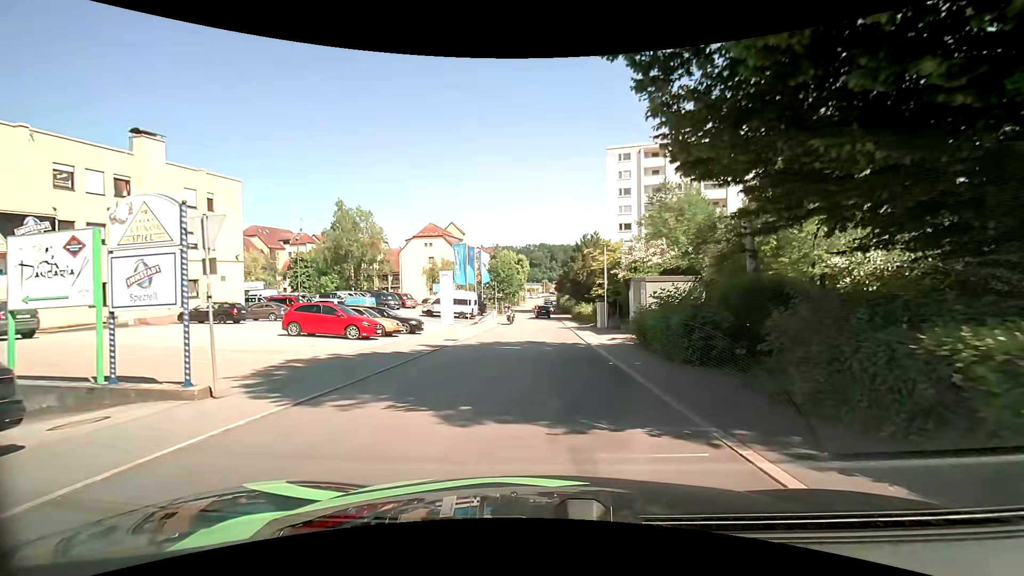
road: residential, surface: asphalt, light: Day
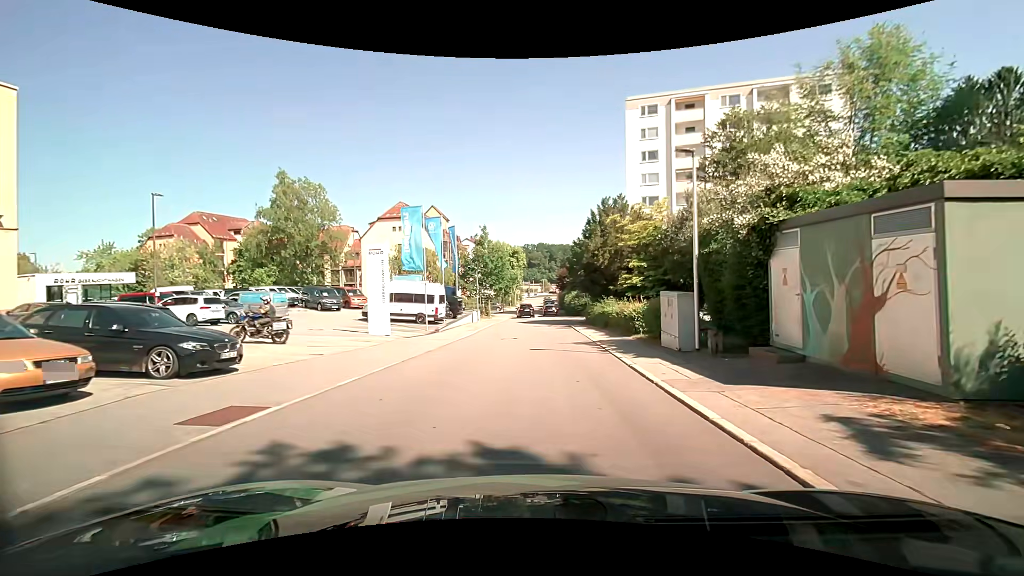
(+0.1, +18.1) m; +1°
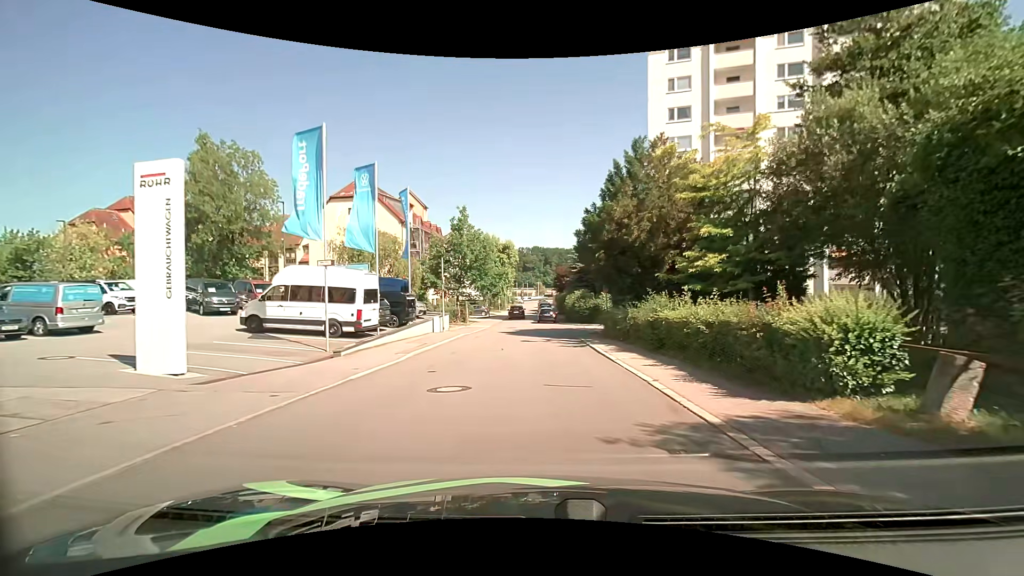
(-0.1, +14.1) m; 0°
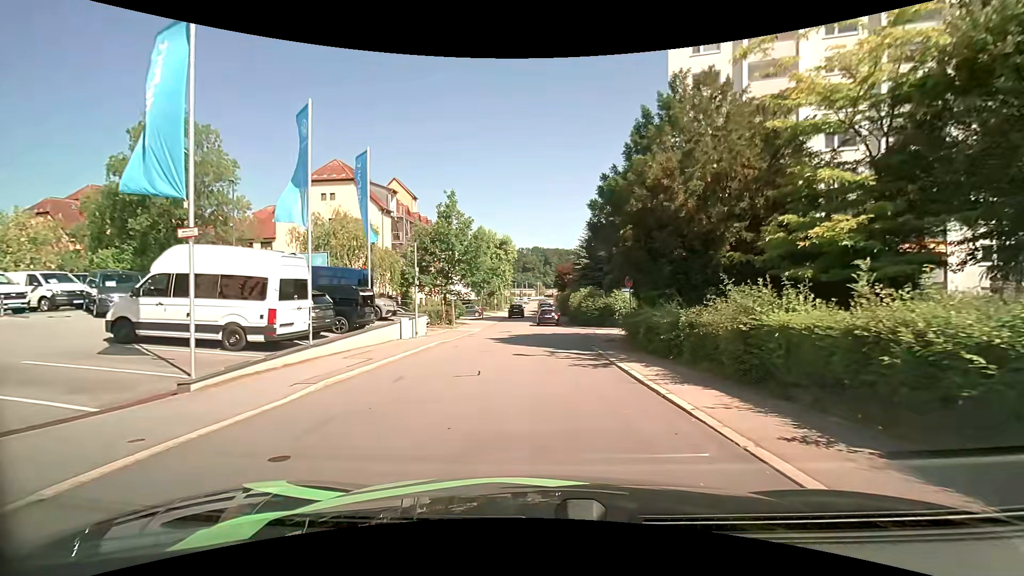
(0.0, +6.8) m; 0°
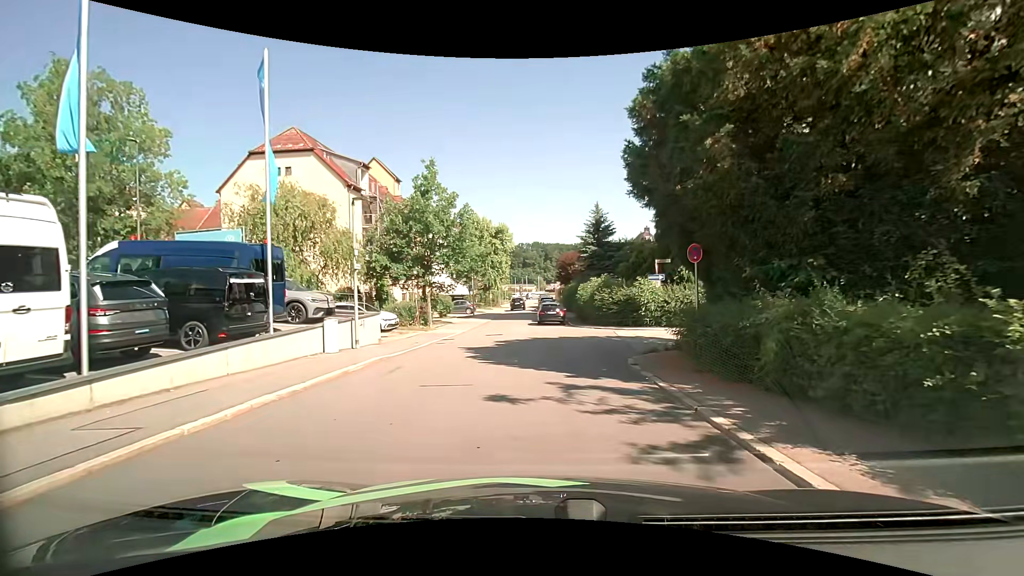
(0.0, +7.9) m; +1°
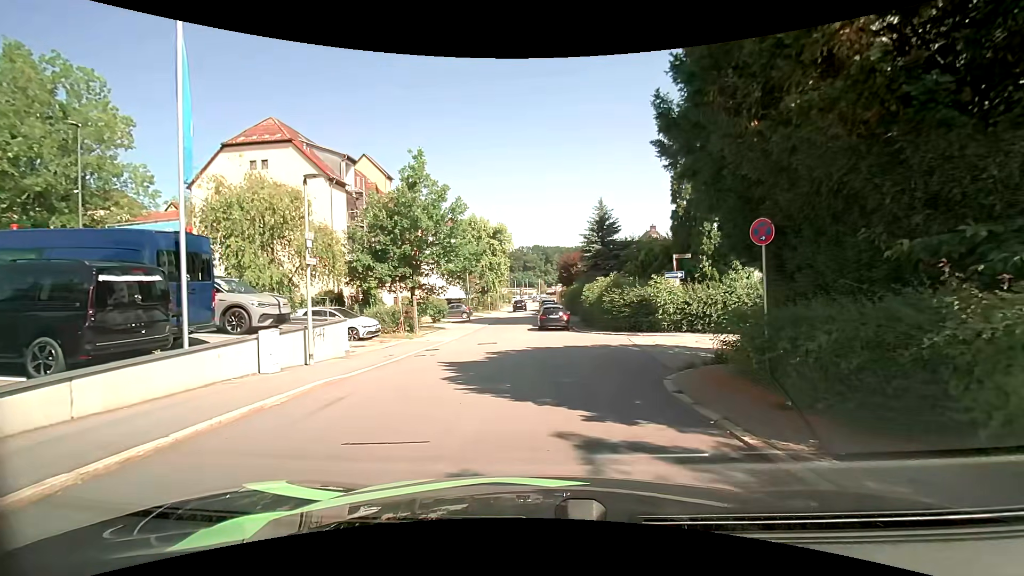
(0.0, +3.3) m; -2°
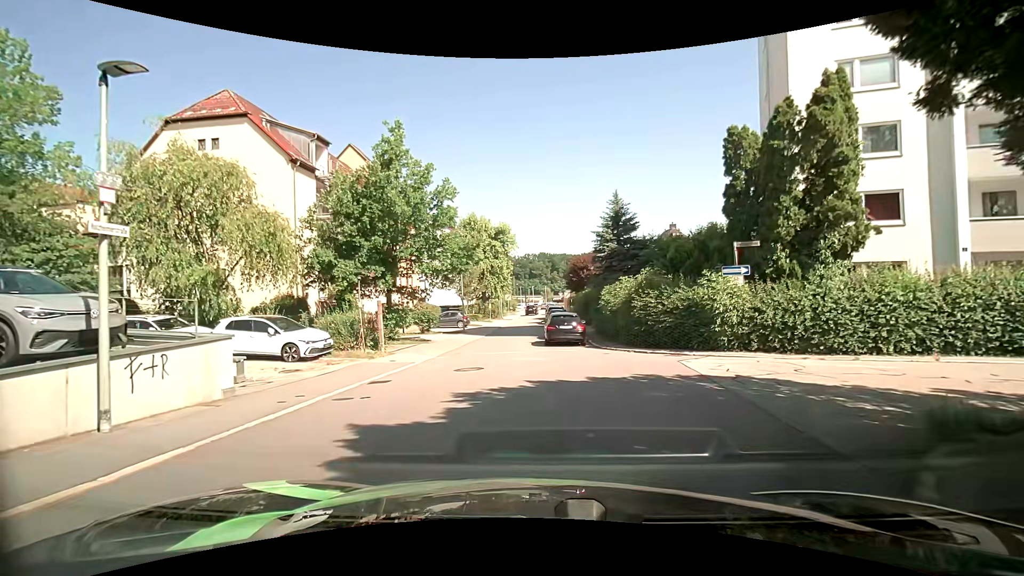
(0.0, +6.5) m; -1°
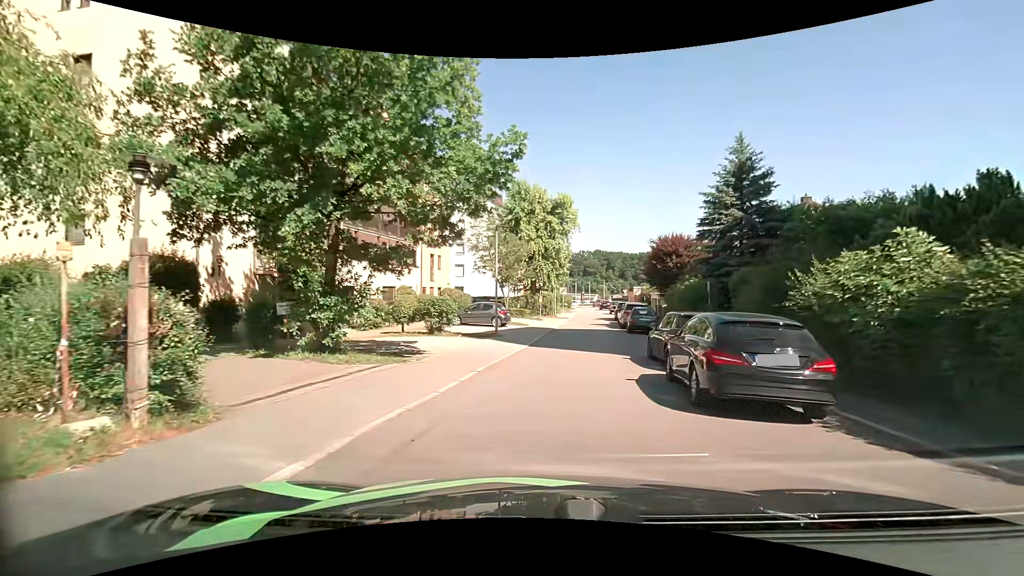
(-1.0, +14.2) m; -6°
(0, +10) (+2, +20) (+3, +30) (+4, +40) (+6, +50) (+7, +60) (+8, +69) (+11, +79) (+13, +89) (+15, +99) m
